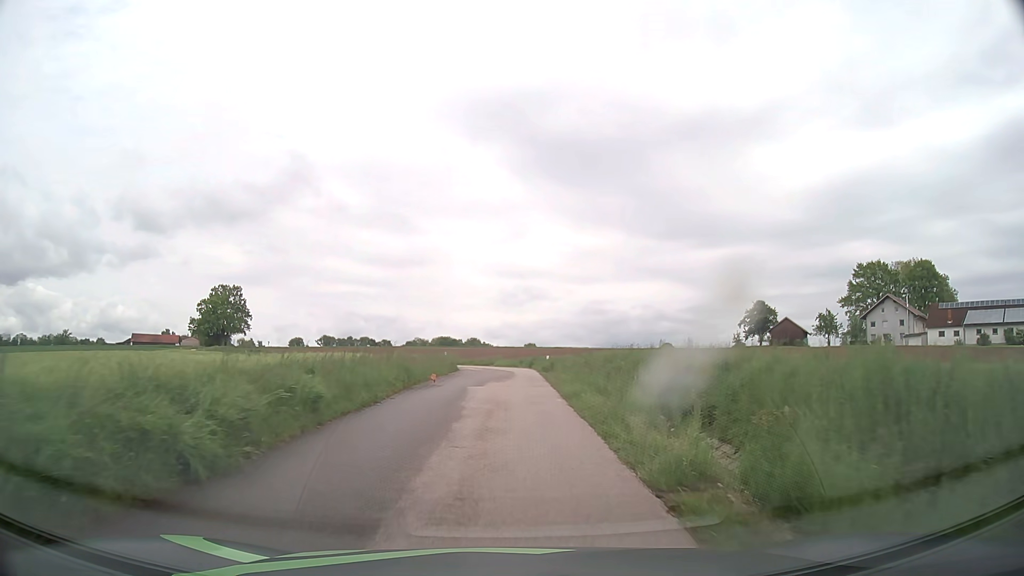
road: unclassified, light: Day
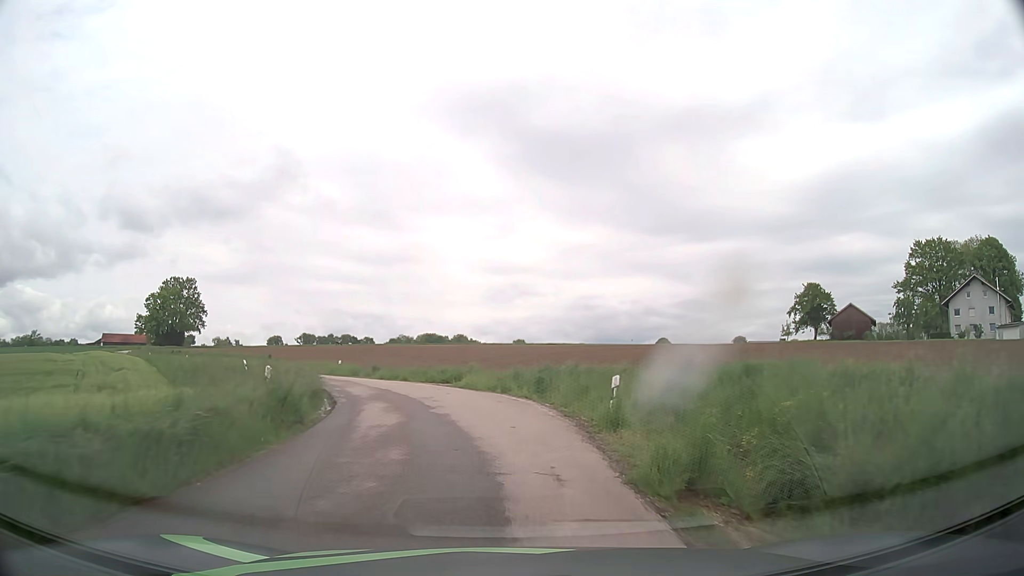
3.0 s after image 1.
(+0.4, +30.5) m; +1°
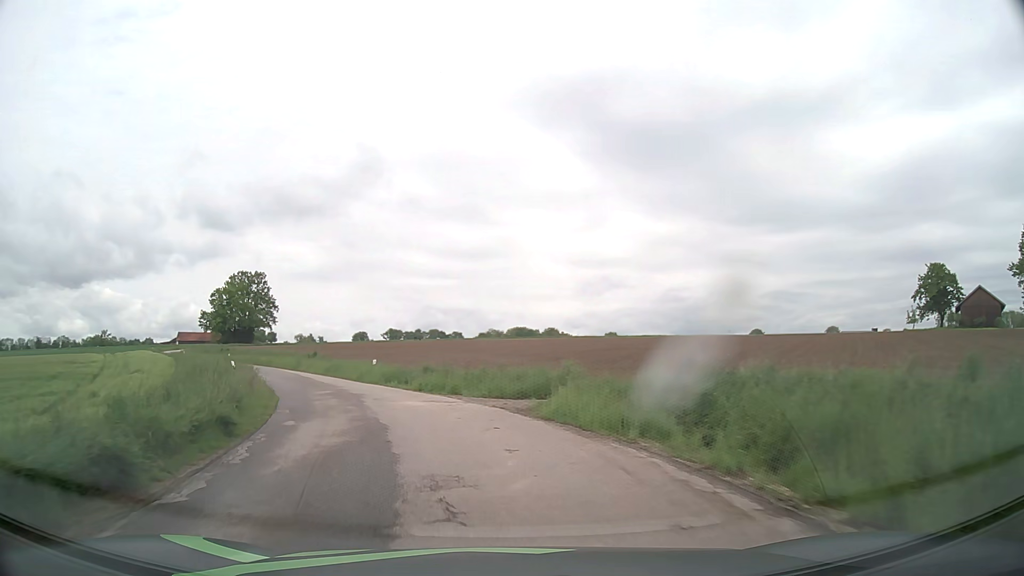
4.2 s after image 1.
(-0.5, +13.8) m; -6°
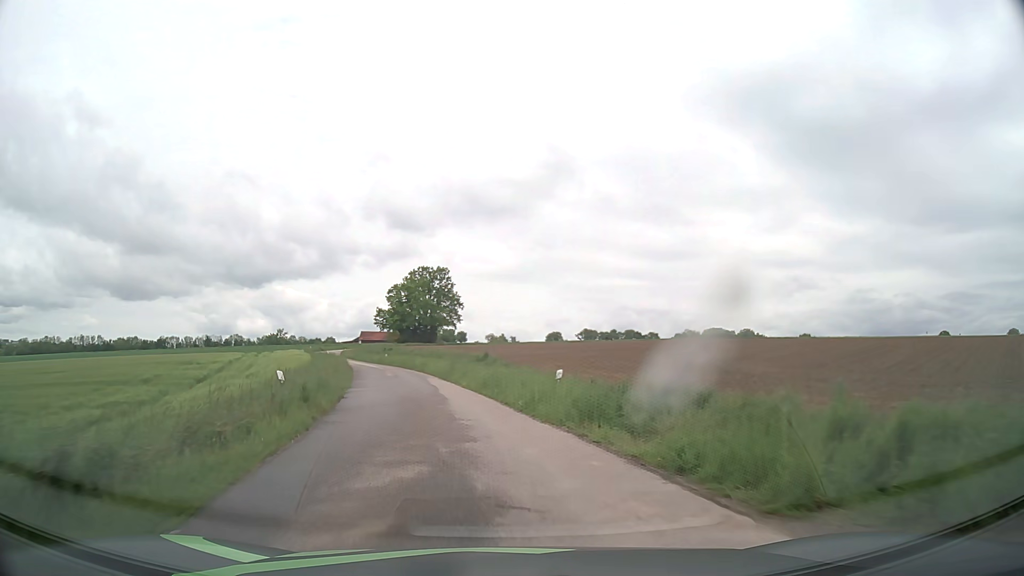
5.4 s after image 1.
(-2.2, +14.4) m; -18°
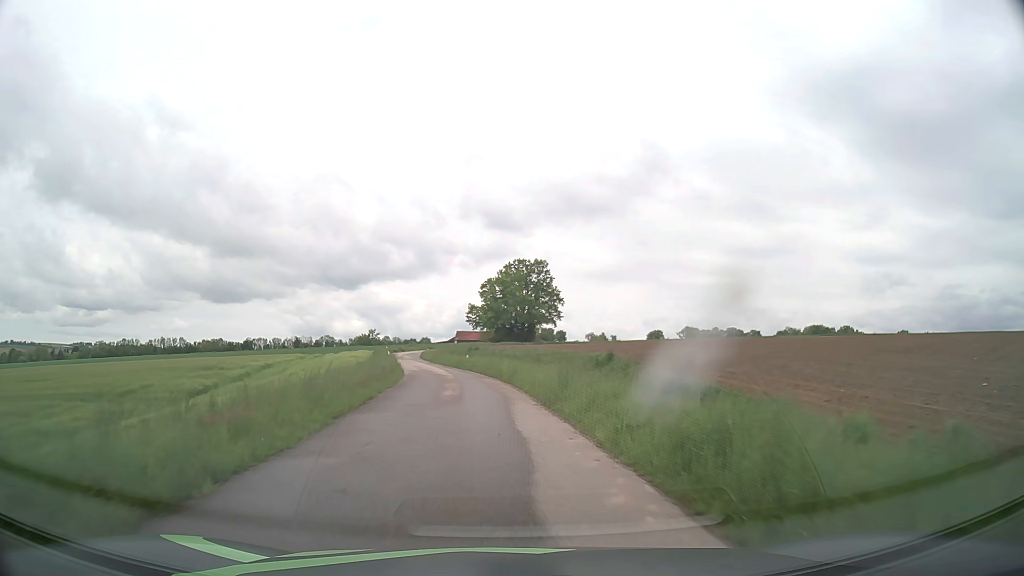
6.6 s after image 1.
(-1.1, +16.3) m; -8°
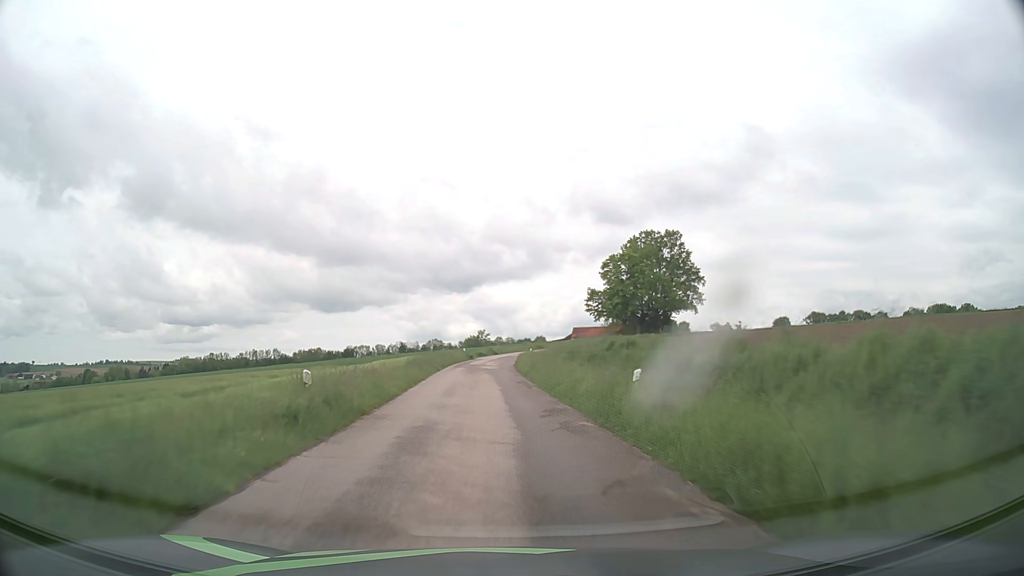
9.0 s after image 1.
(-3.0, +37.8) m; -10°
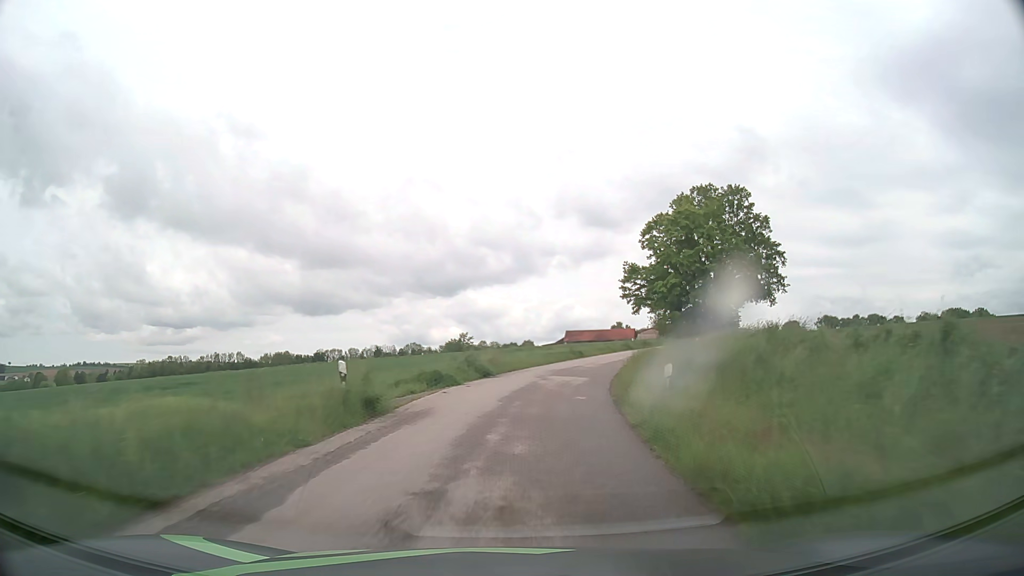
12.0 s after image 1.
(-1.7, +47.7) m; 0°
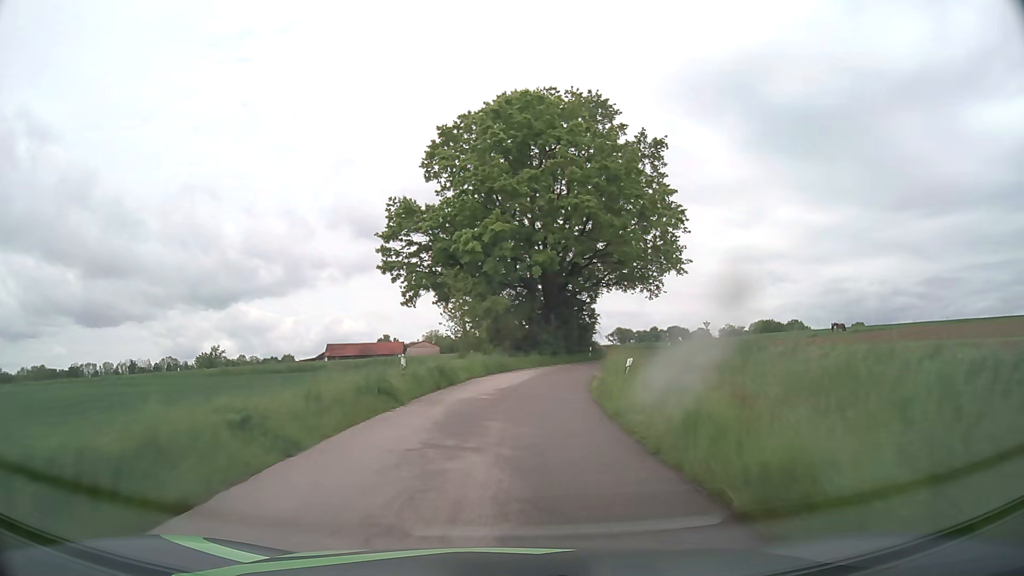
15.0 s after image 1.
(+7.8, +44.7) m; +20°
(0, +10) (+1, +20) (+3, +30) (+5, +39) (+9, +49) (+13, +58) (+16, +67) (+21, +76) (+29, +82) (+38, +86) m
